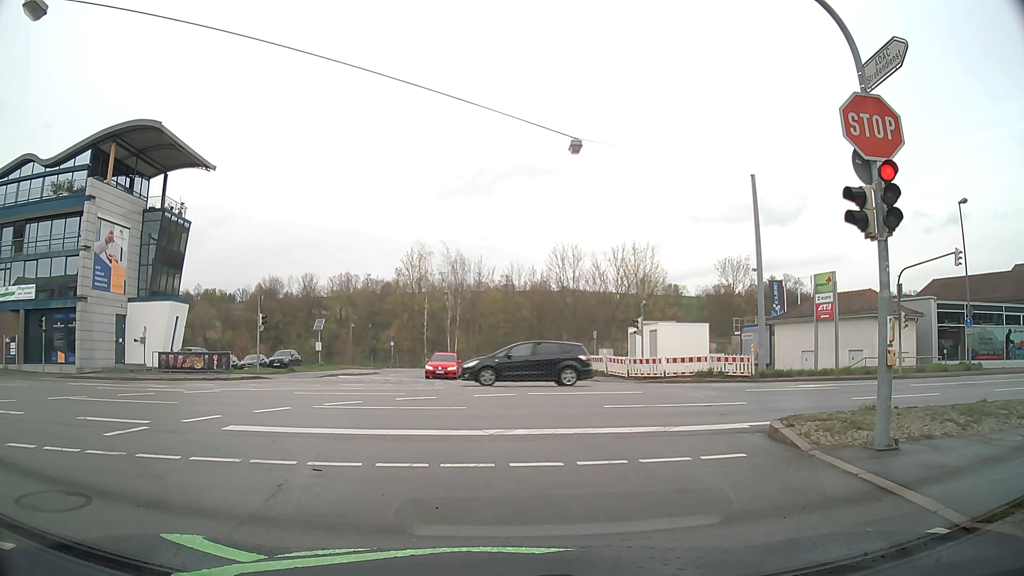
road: tertiary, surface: asphalt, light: Day
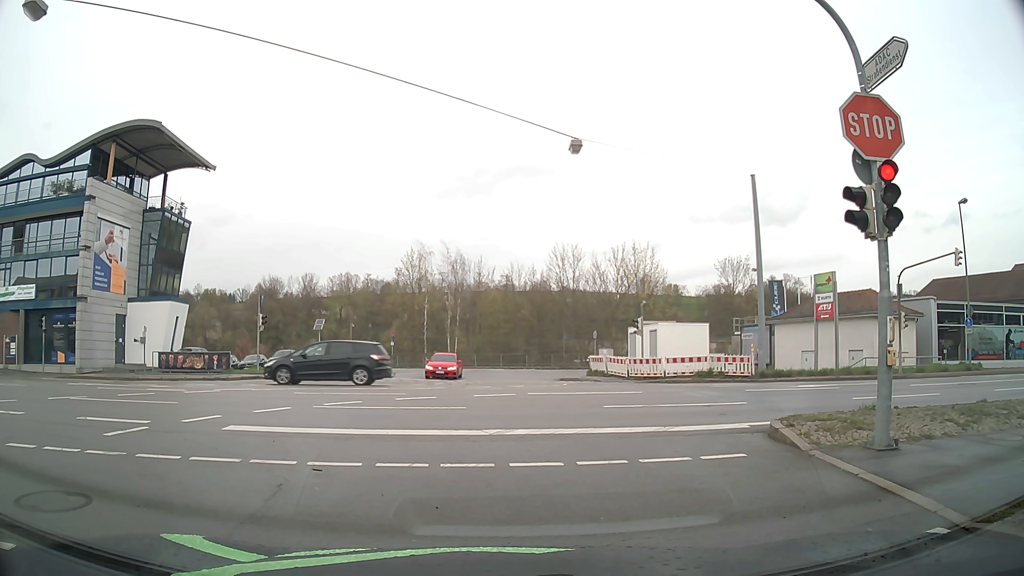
(0.0, 0.0) m; 0°
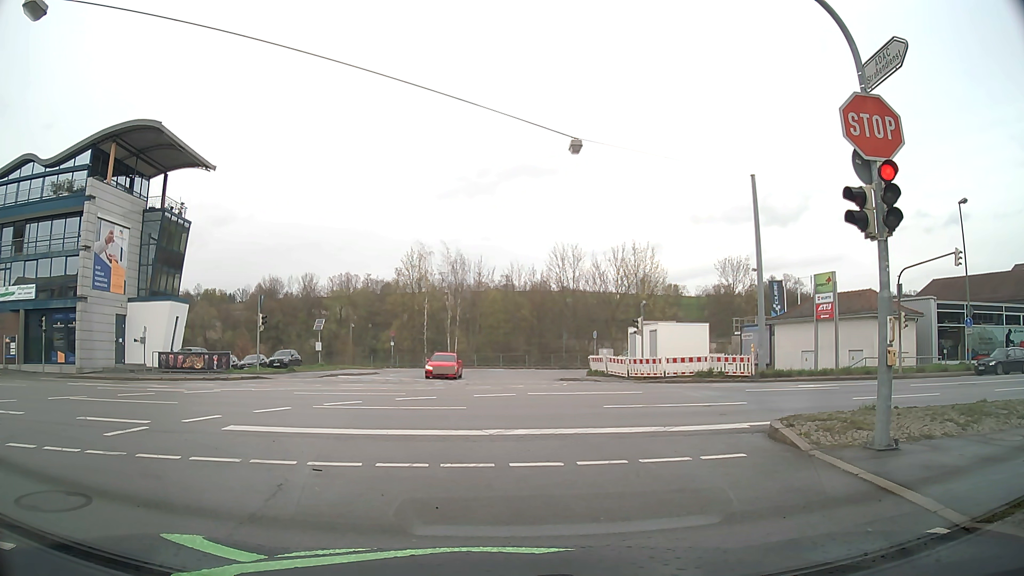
(0.0, 0.0) m; 0°
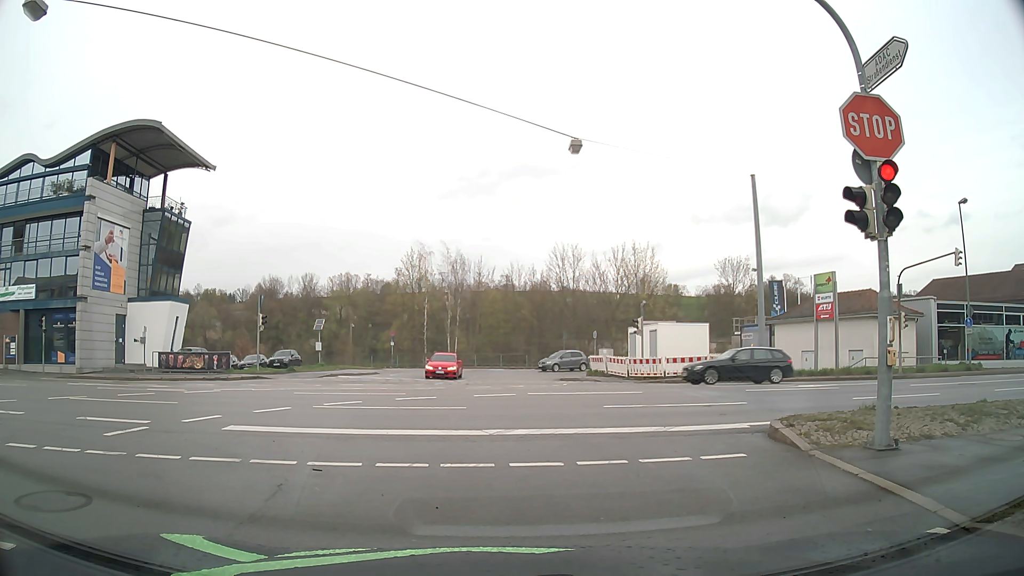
(0.0, 0.0) m; 0°
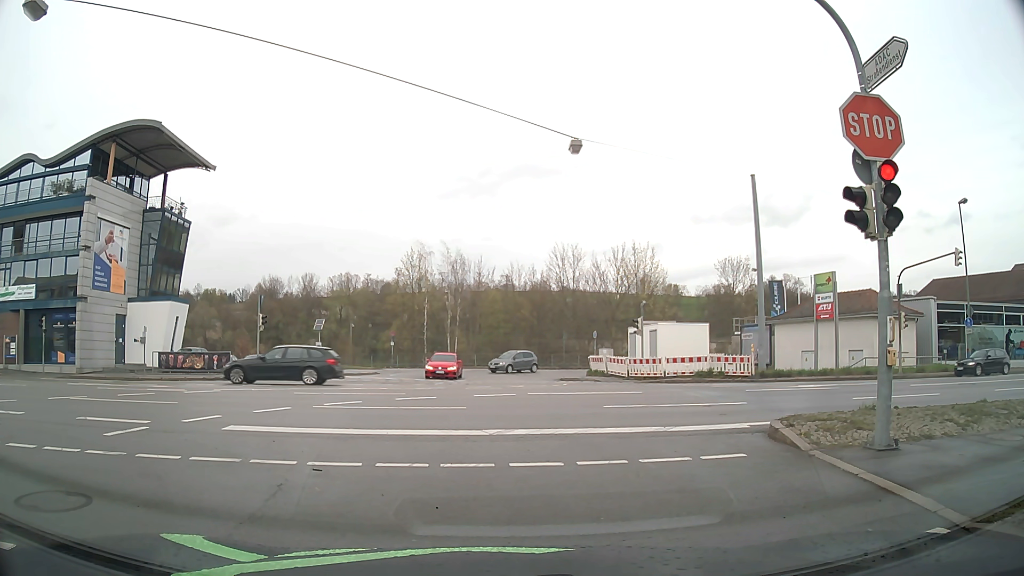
(0.0, 0.0) m; 0°
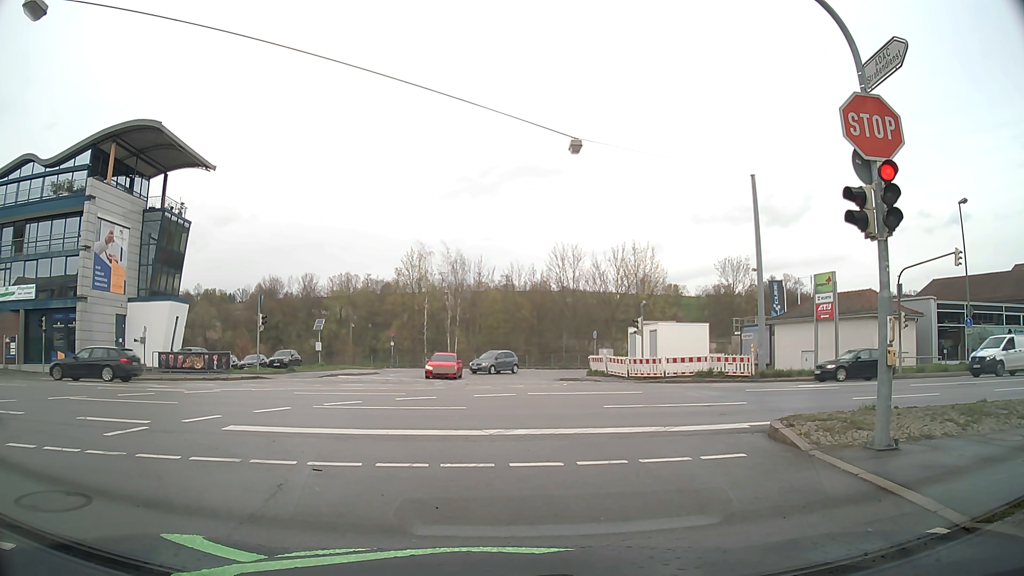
(0.0, 0.0) m; 0°
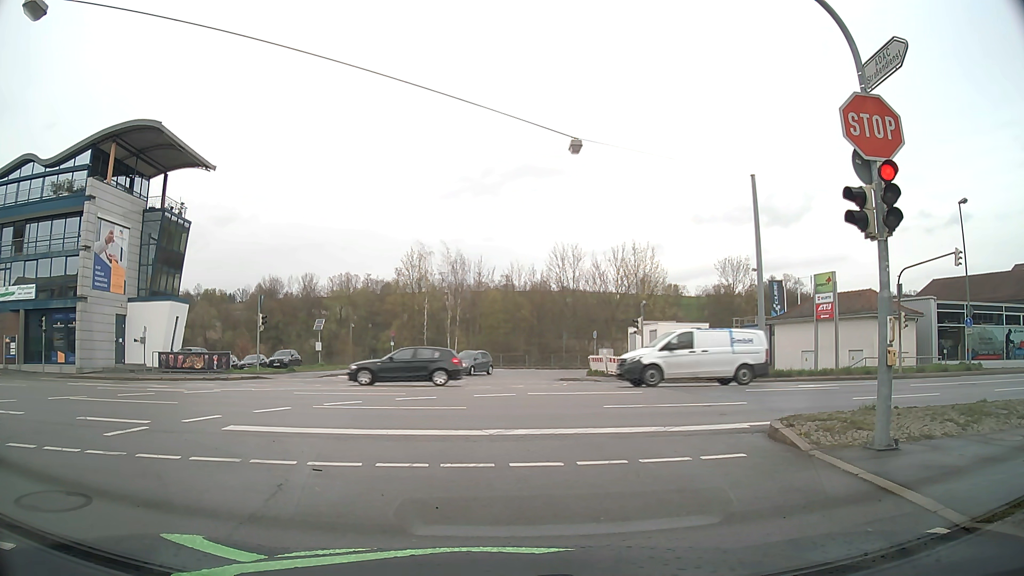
(0.0, 0.0) m; 0°
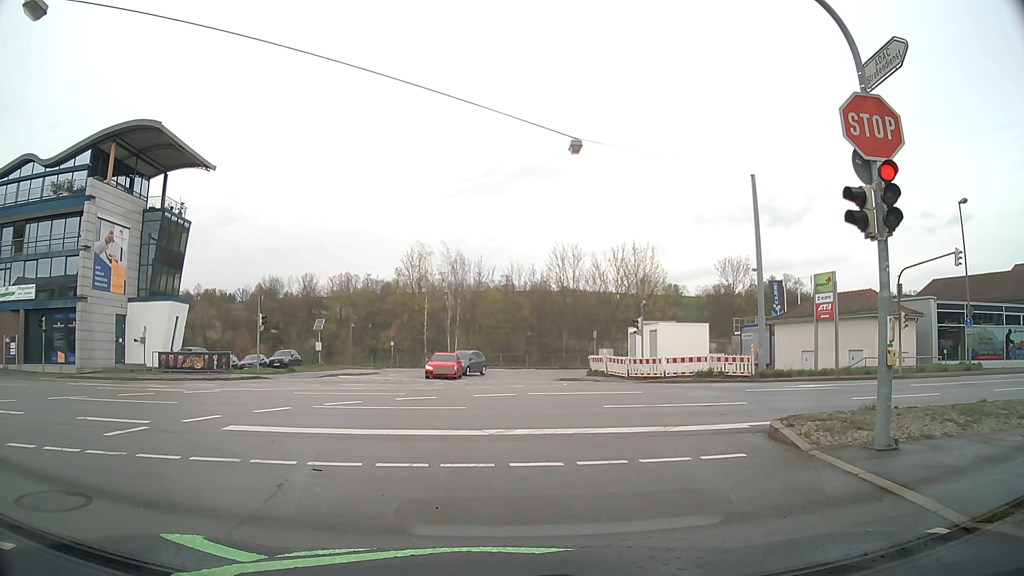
(0.0, 0.0) m; 0°
(-1, +10) (-3, +20) (-11, +25) (-21, +25) (-31, +25) (-41, +24) (-51, +23) (-61, +23) (-71, +22) (-81, +22) m
